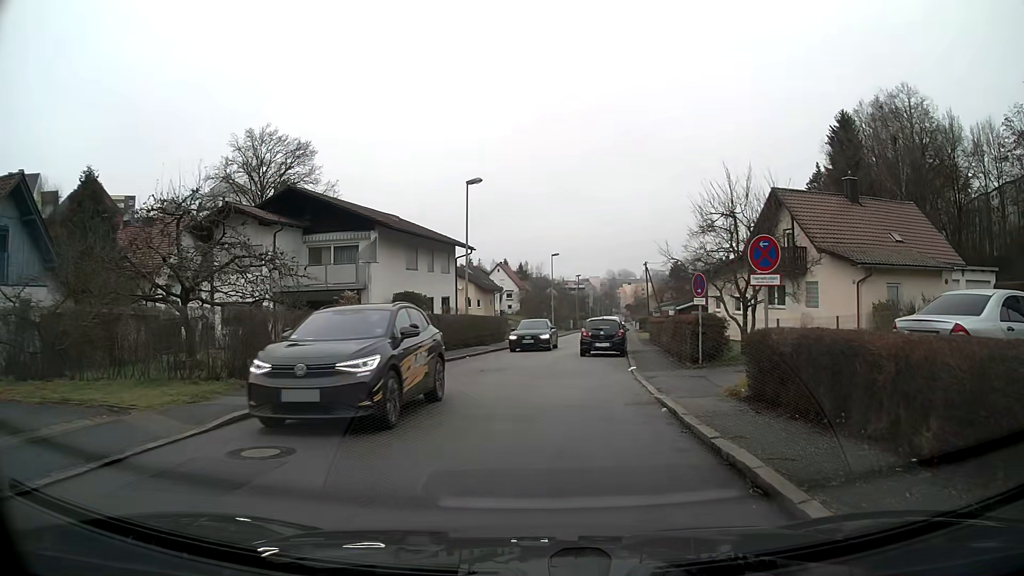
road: residential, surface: asphalt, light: Day
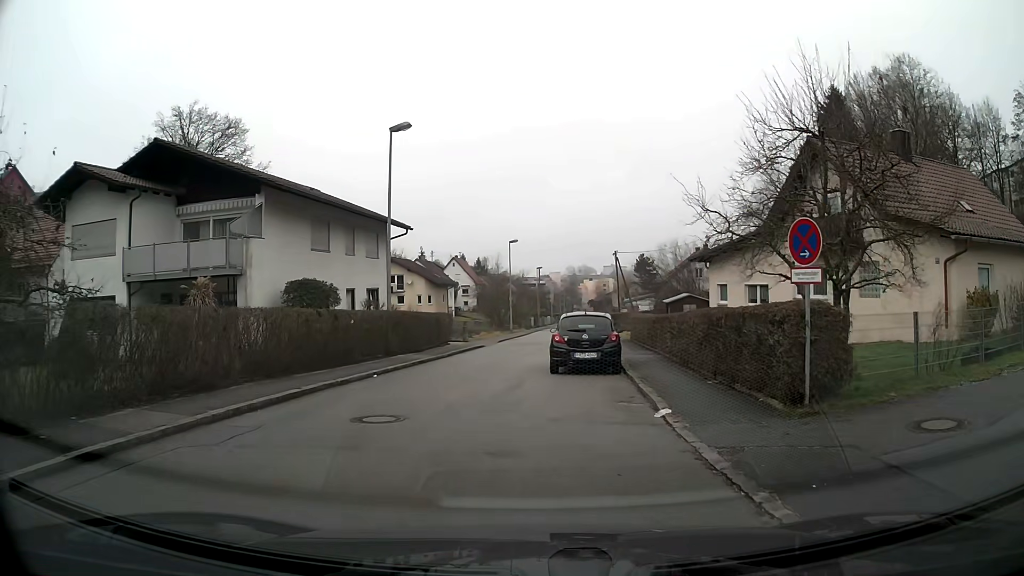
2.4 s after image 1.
(+0.3, +9.1) m; +4°
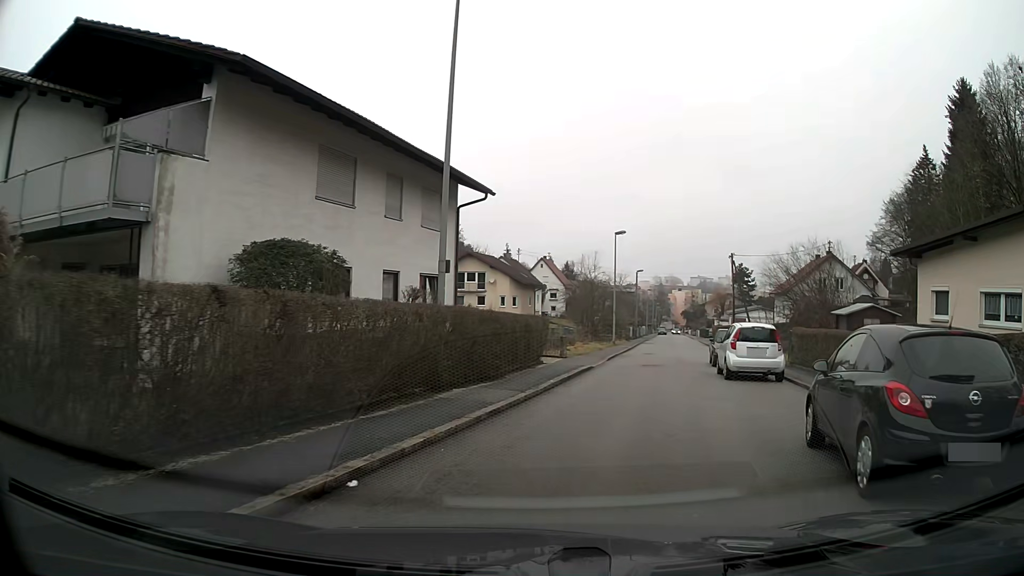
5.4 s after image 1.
(-1.5, +11.2) m; -6°
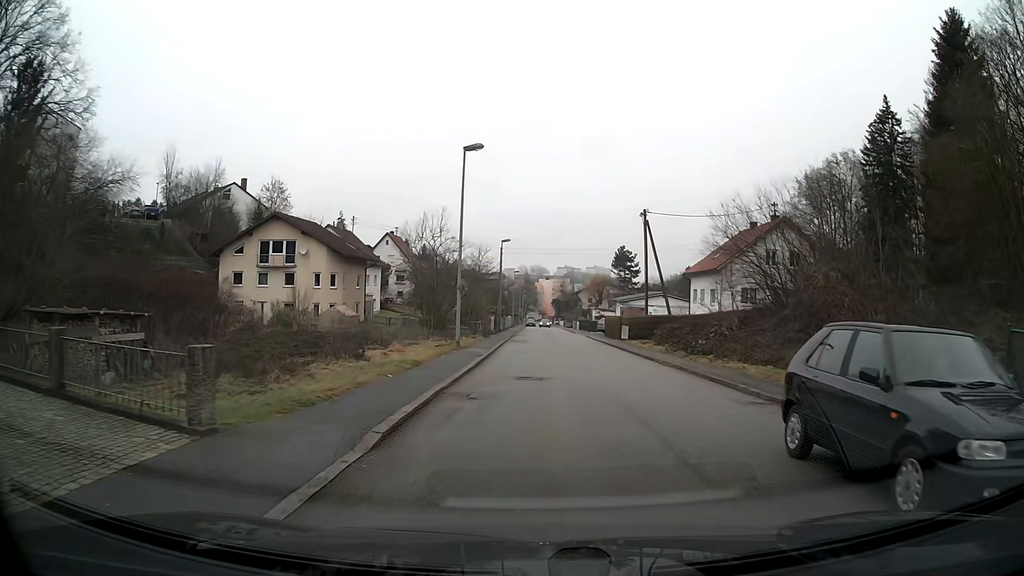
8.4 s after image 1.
(+2.6, +21.3) m; +10°
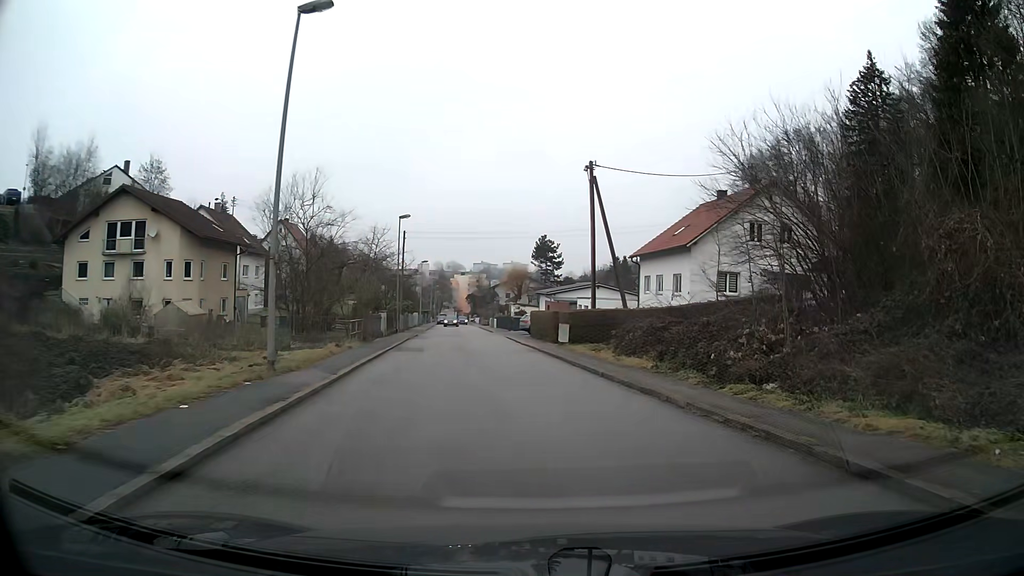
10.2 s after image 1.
(+0.7, +12.7) m; +7°
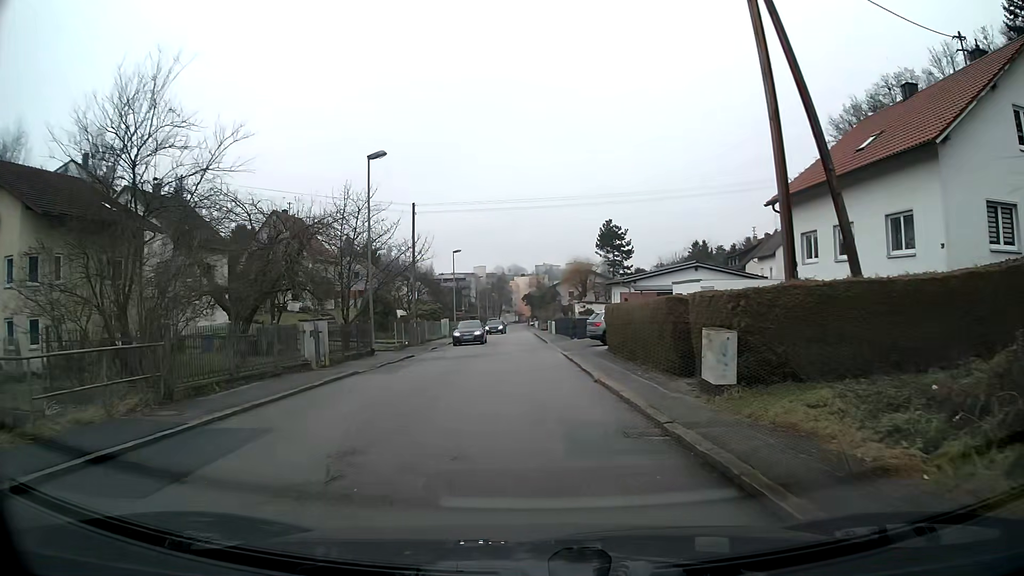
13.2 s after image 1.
(-0.8, +20.2) m; -7°
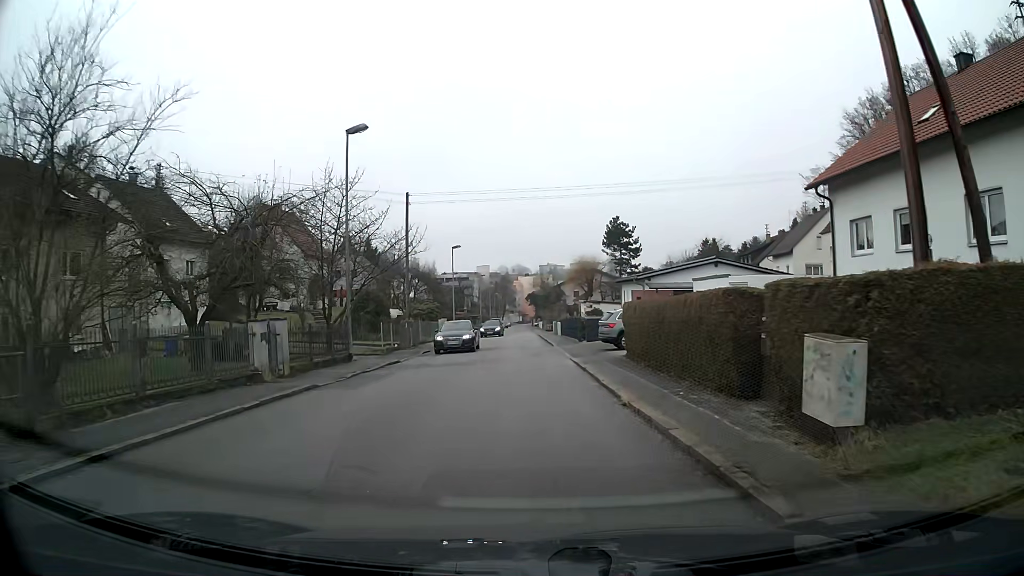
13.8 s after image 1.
(0.0, +3.9) m; 0°
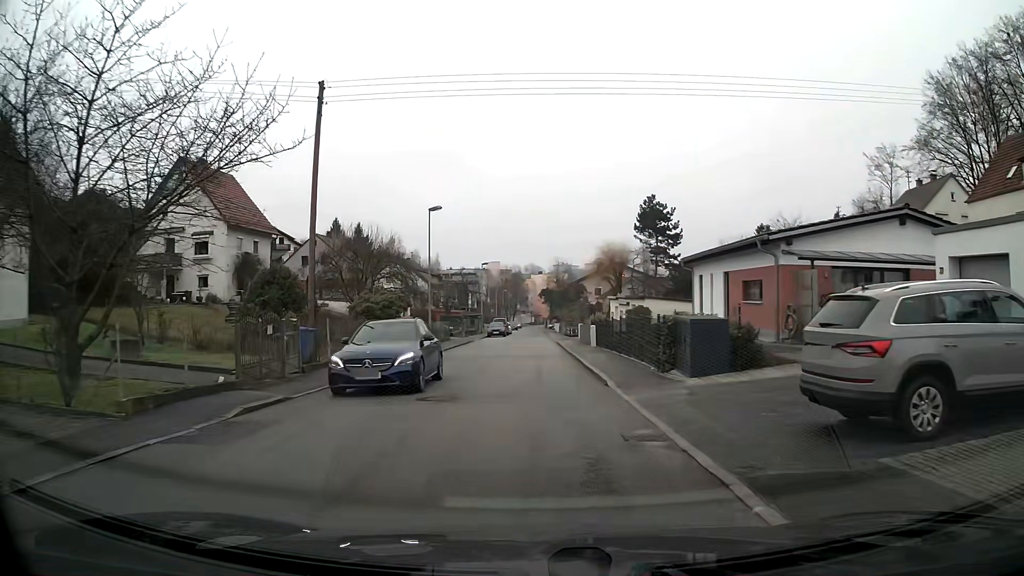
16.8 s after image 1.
(-0.2, +20.7) m; -1°
(0, +10) (0, +20) (0, +30) (0, +40) (0, +50) (0, +60) (0, +70) (0, +80) (0, +90) (0, +100) m
